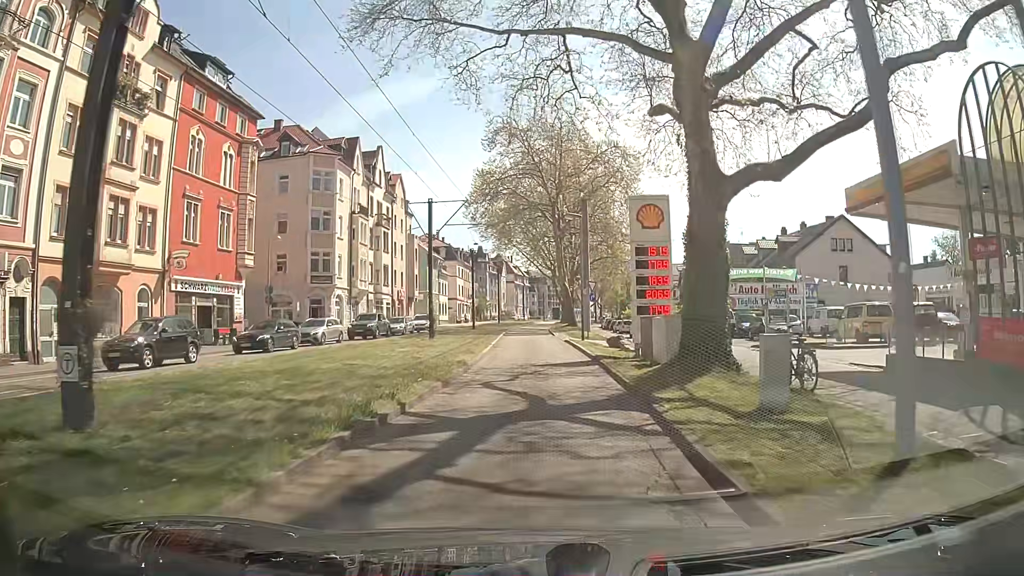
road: secondary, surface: asphalt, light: Day
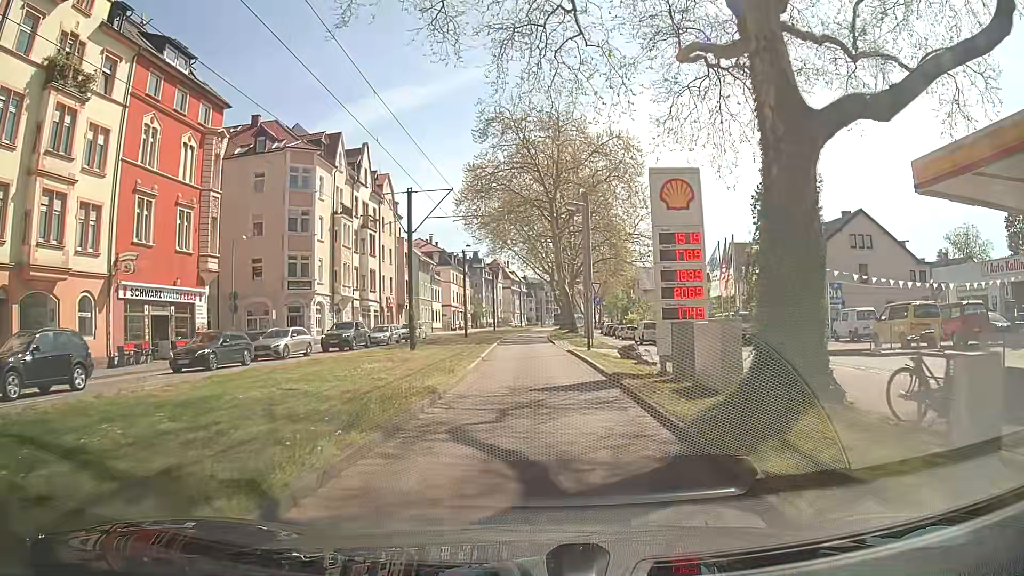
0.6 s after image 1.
(+0.1, +4.7) m; 0°
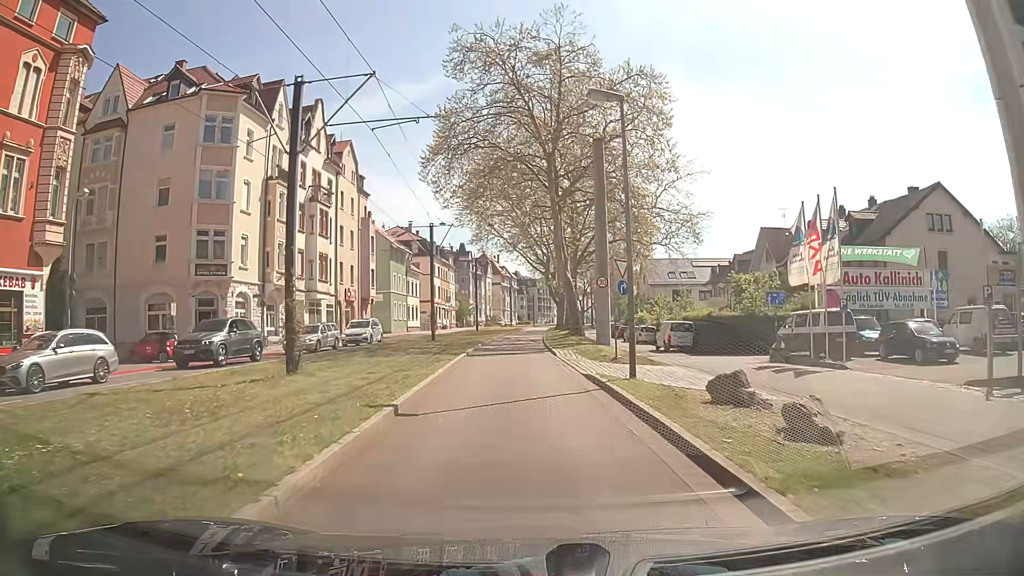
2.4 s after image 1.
(+0.2, +13.9) m; +1°
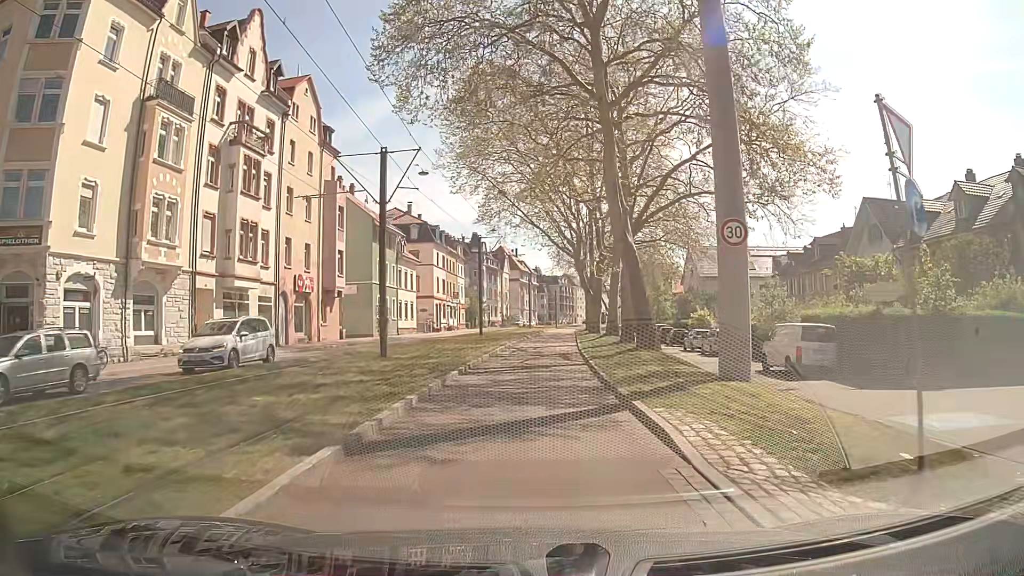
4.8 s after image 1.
(-0.5, +18.4) m; -3°
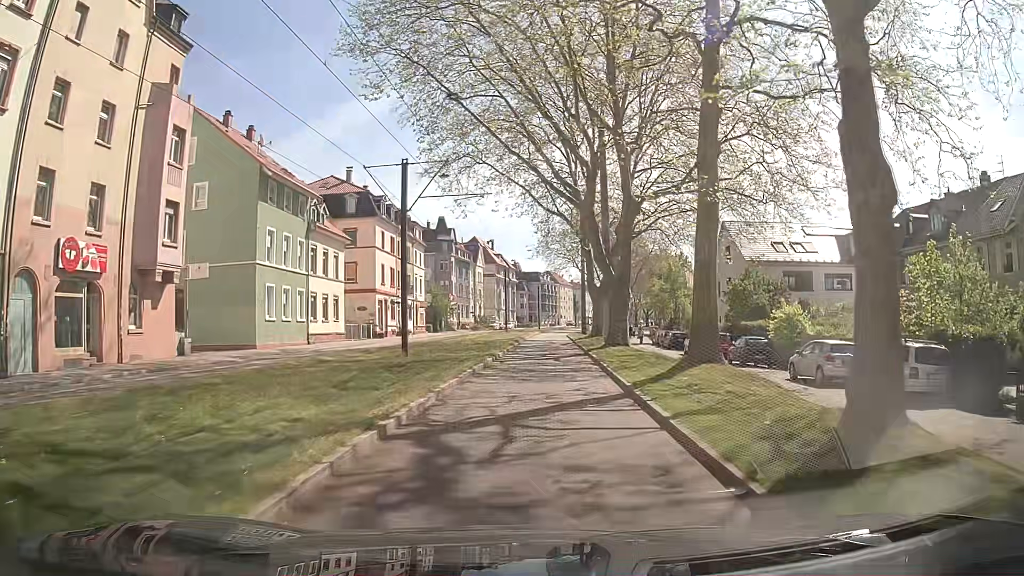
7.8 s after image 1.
(+0.4, +23.1) m; +2°
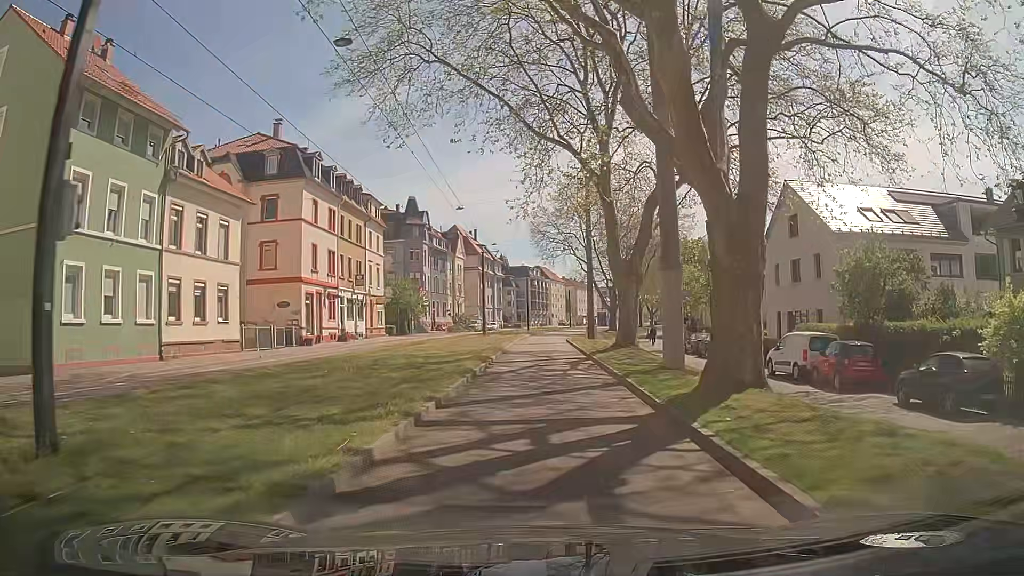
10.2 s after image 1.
(+0.2, +18.5) m; 0°
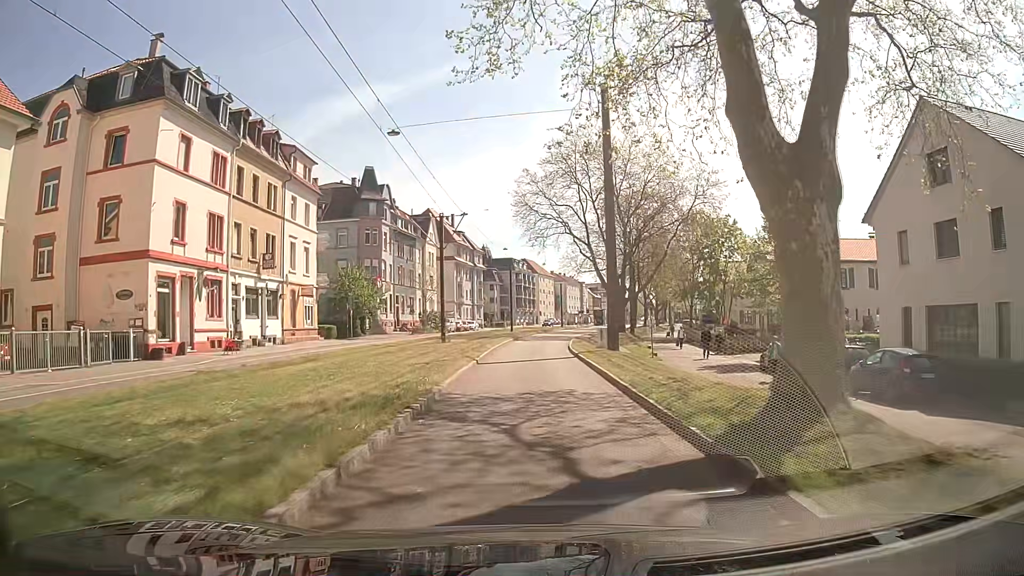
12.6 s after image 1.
(+0.4, +18.6) m; 0°
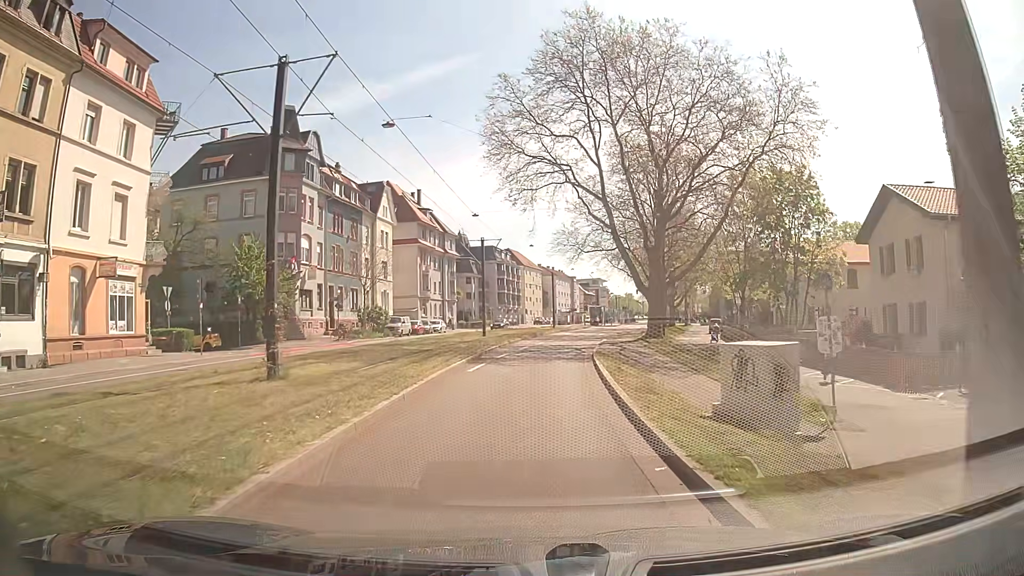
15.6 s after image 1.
(+1.1, +23.4) m; +3°
(0, +10) (0, +20) (+1, +30) (+2, +40) (+4, +50) (+6, +60) (+8, +69) (+10, +79) (+13, +89) (+15, +99) m
